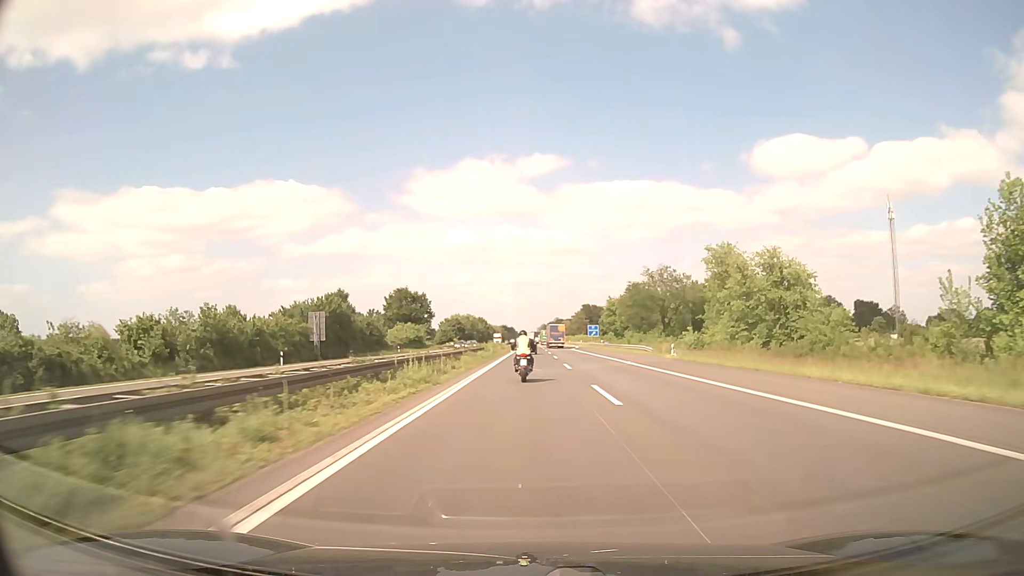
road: motorway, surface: asphalt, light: Day
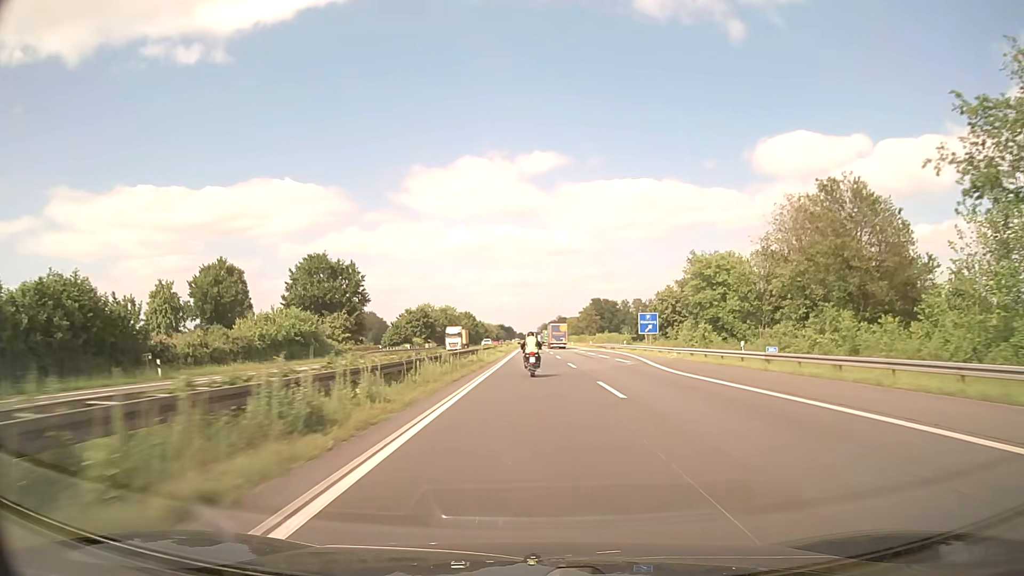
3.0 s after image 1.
(0.0, +70.6) m; 0°
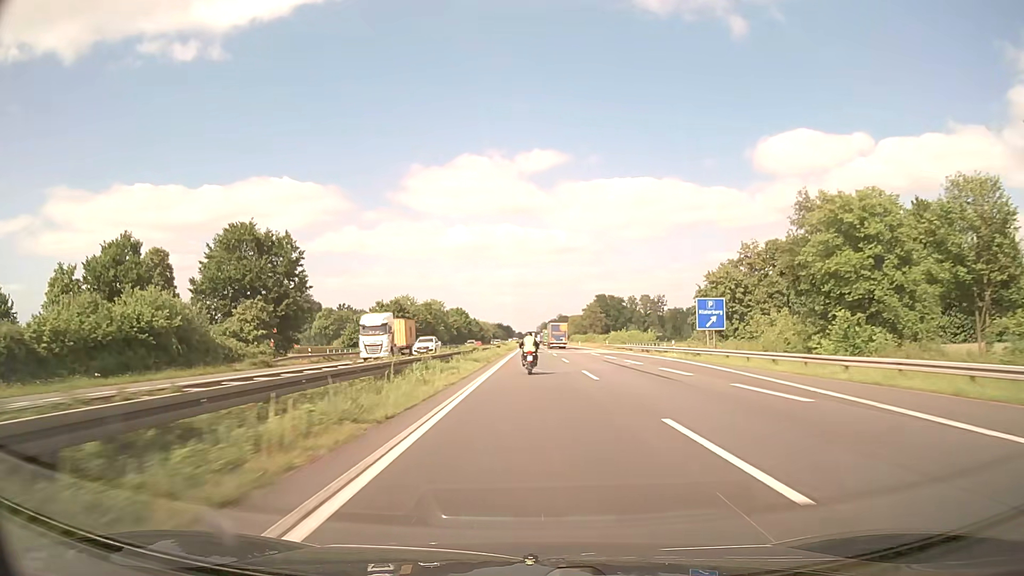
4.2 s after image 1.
(0.0, +28.6) m; 0°
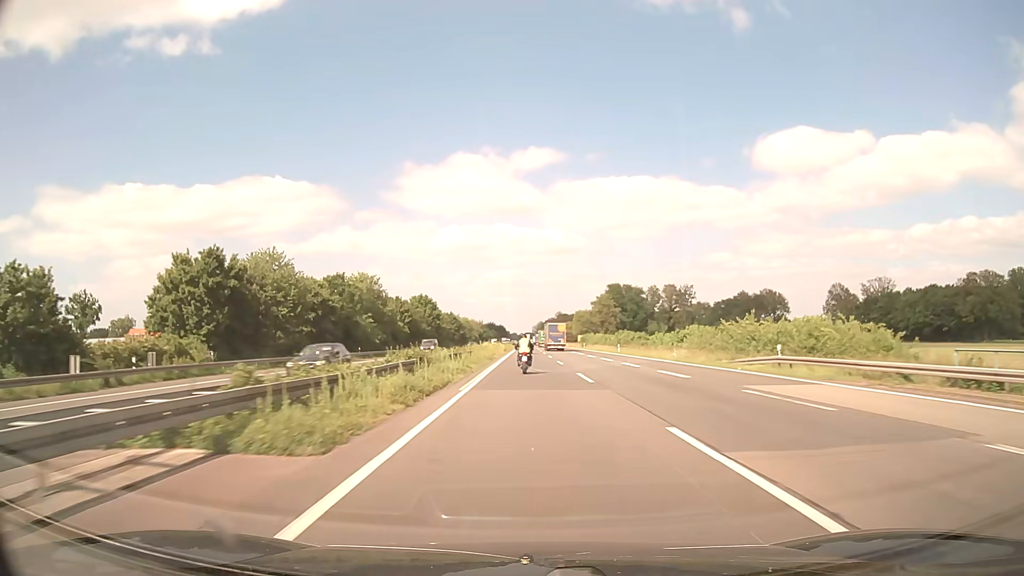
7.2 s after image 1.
(+0.2, +73.3) m; +1°
(0, +10) (0, +20) (0, +30) (0, +40) (0, +50) (0, +60) (0, +70) (0, +80) (0, +90) (0, +100) m
